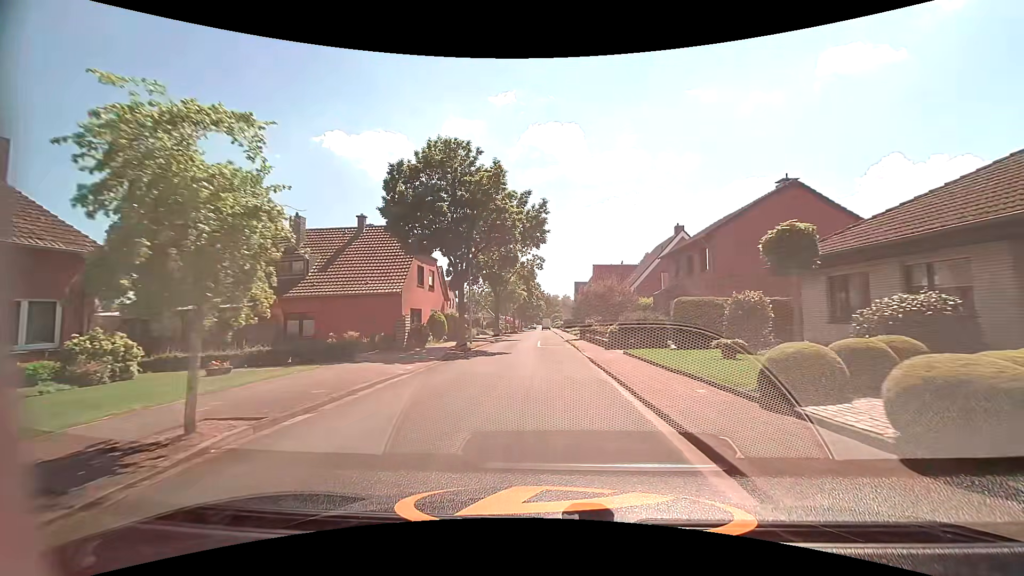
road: residential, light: Day
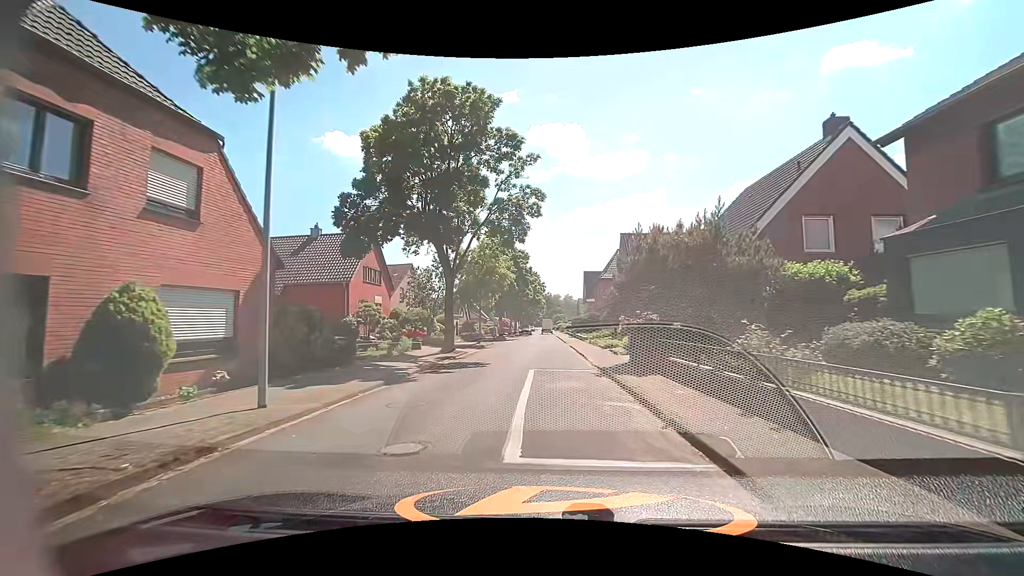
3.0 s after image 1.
(0.0, +23.7) m; -1°
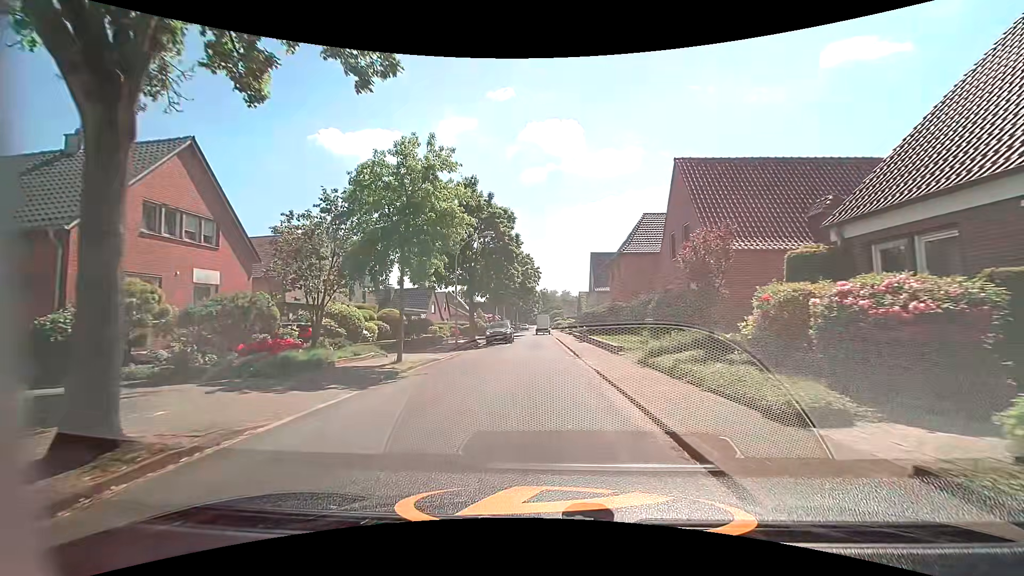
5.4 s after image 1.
(+0.2, +18.3) m; +1°
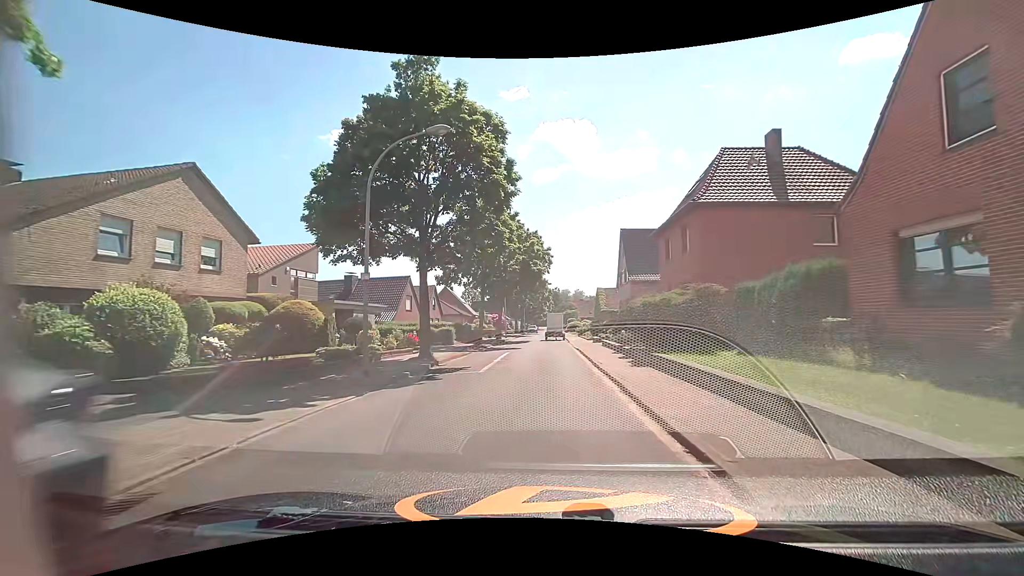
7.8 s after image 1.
(-0.1, +15.9) m; -1°
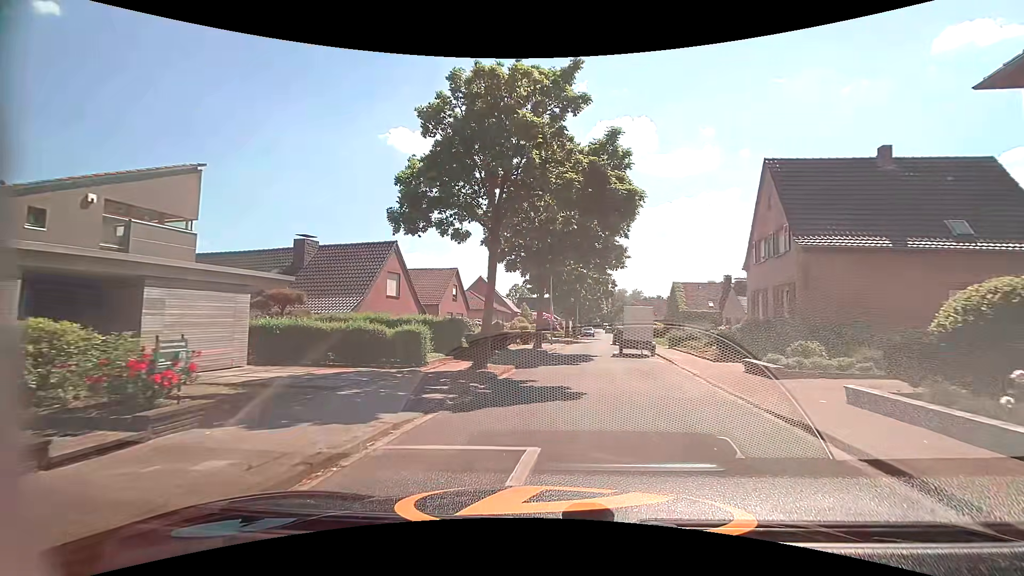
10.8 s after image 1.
(-0.8, +19.1) m; -5°
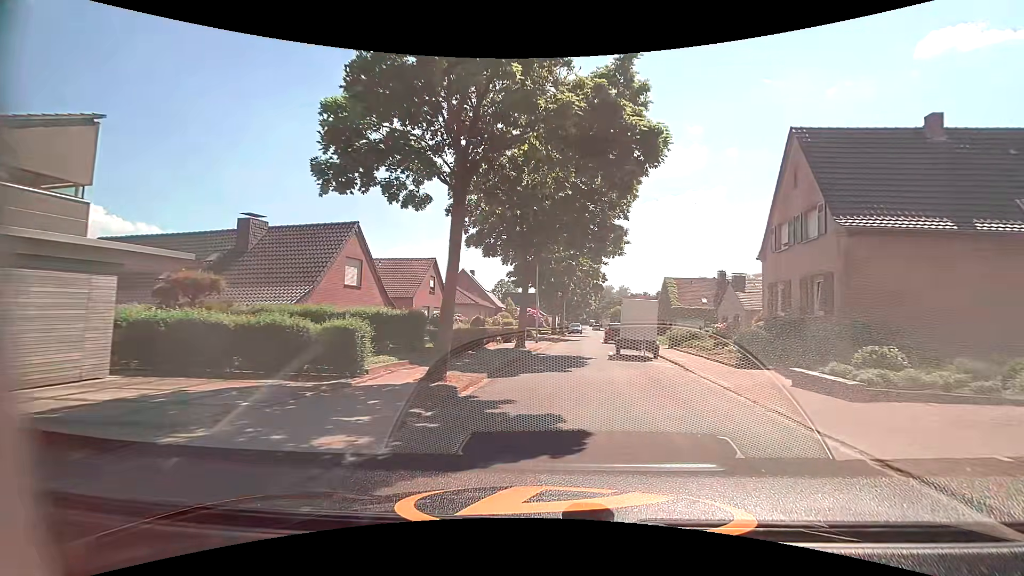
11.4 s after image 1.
(0.0, +4.0) m; +1°
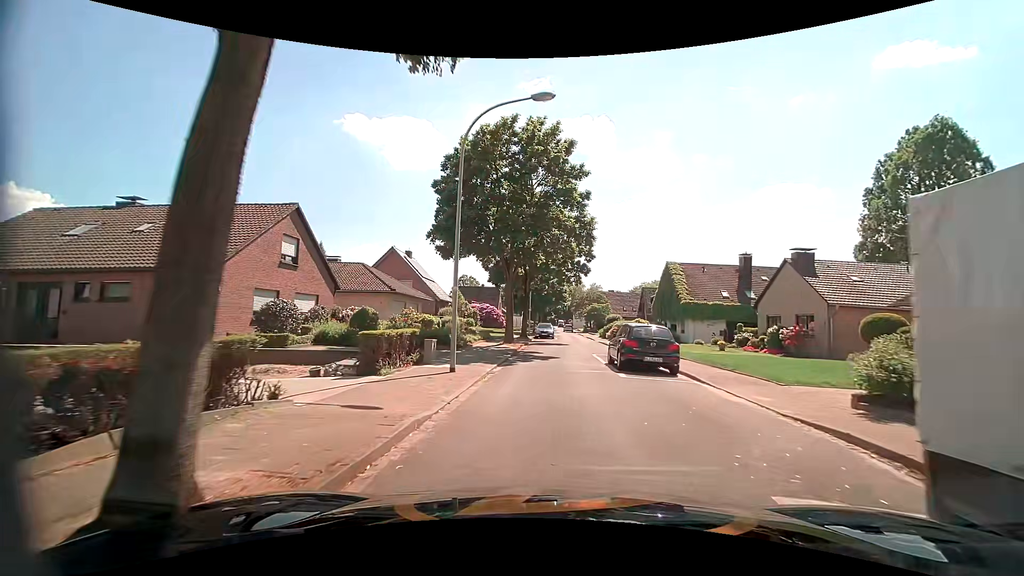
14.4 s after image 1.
(+0.9, +20.3) m; +4°
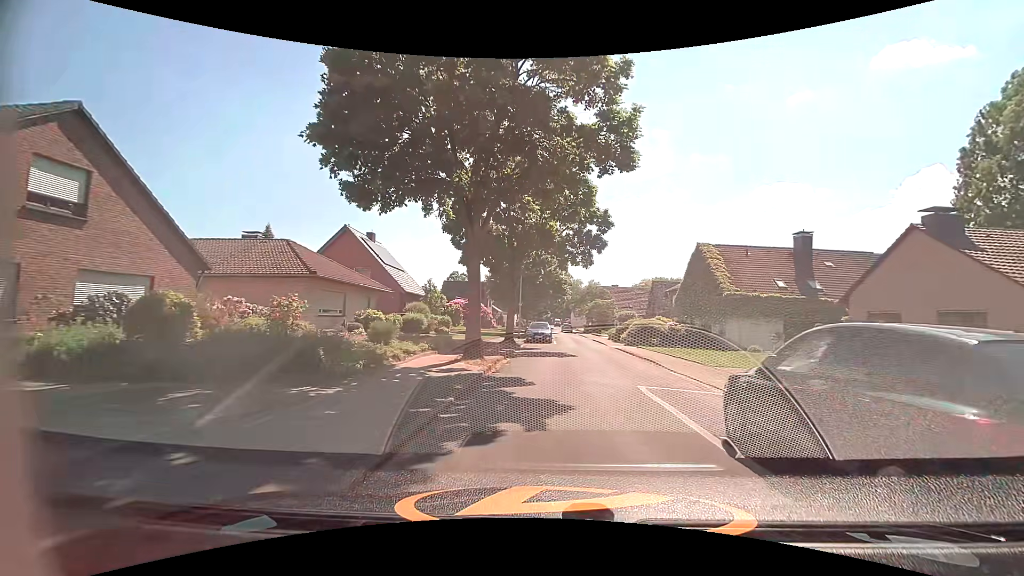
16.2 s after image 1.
(+0.1, +11.9) m; 0°
